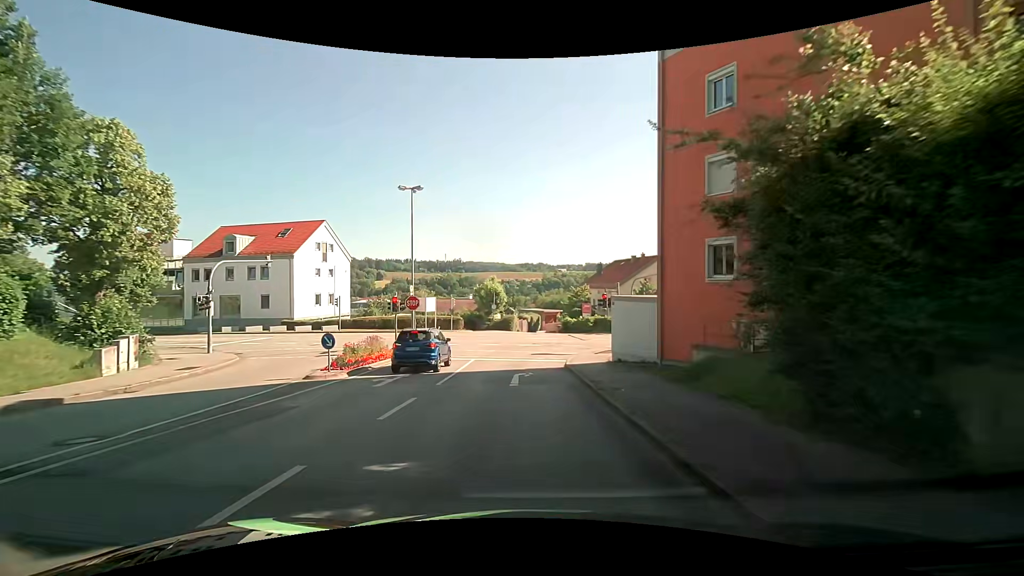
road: tertiary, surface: asphalt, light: Day
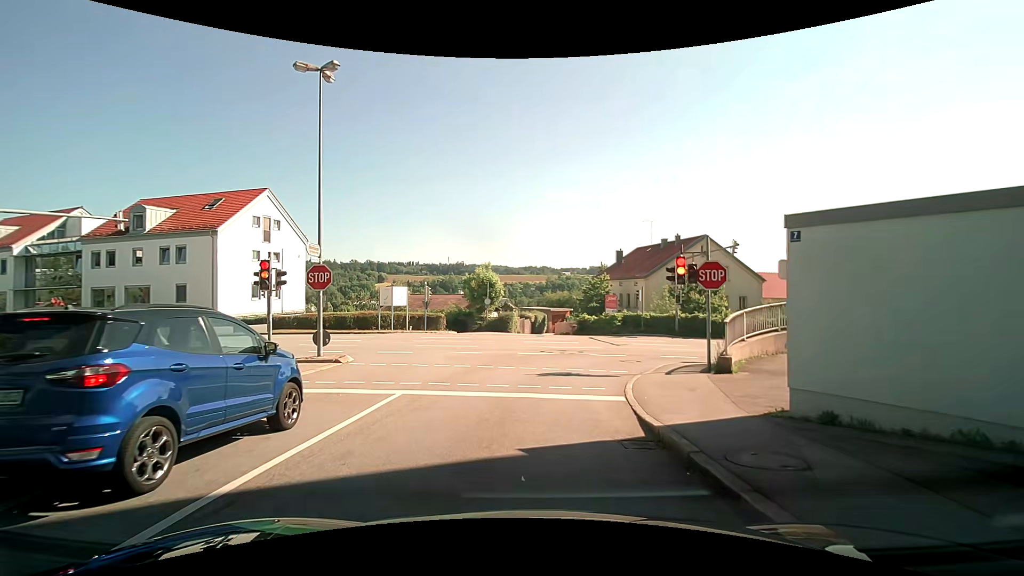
(+0.2, +14.1) m; +1°
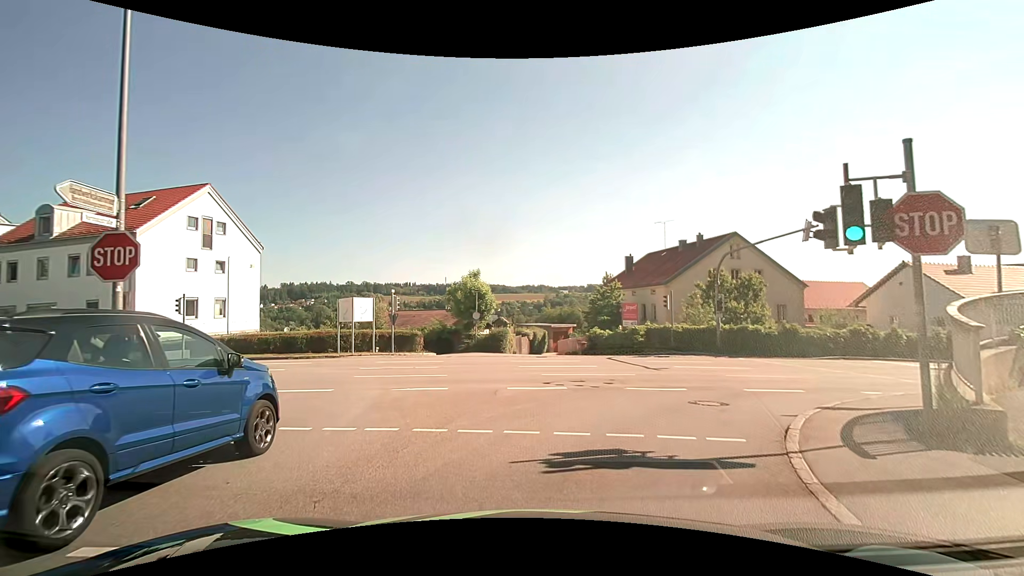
(0.0, +8.2) m; 0°
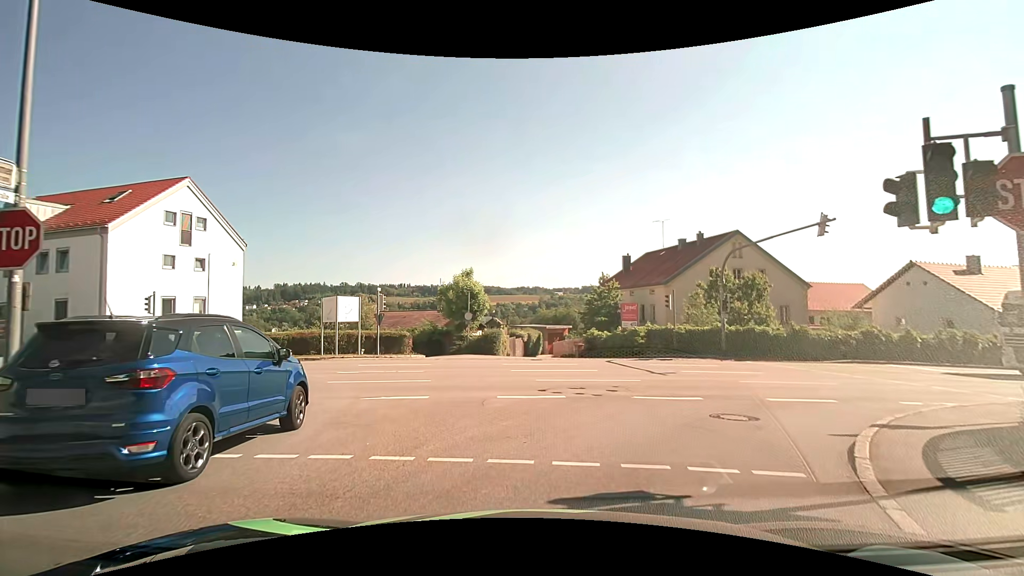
(0.0, +1.7) m; -1°
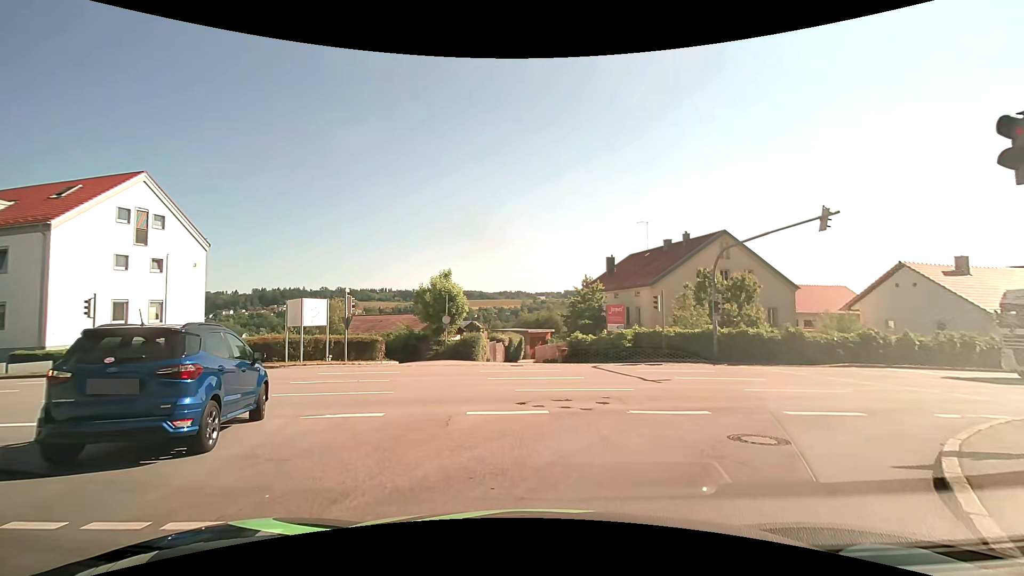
(+0.1, +1.9) m; +3°
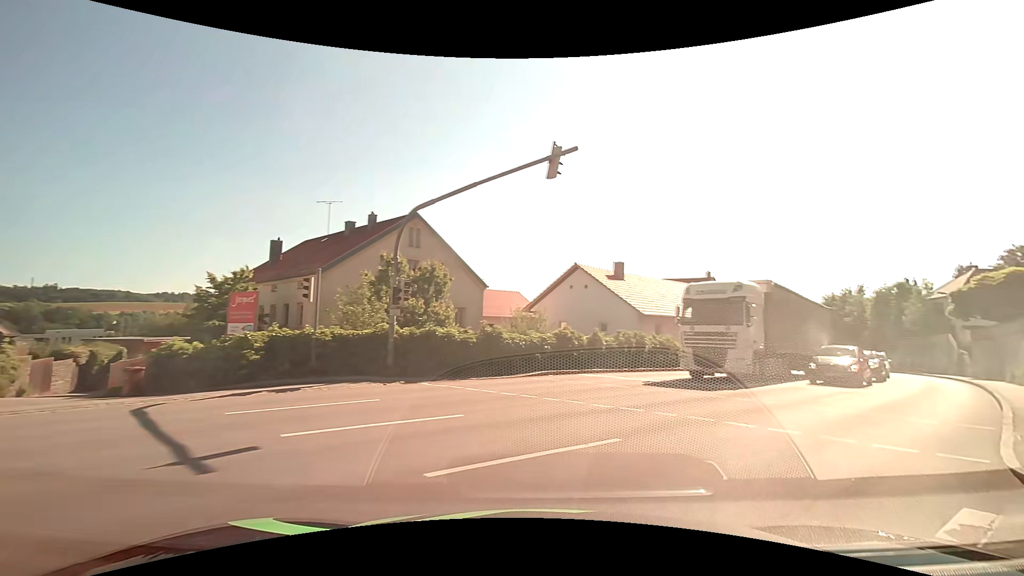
(+2.4, +9.2) m; +33°
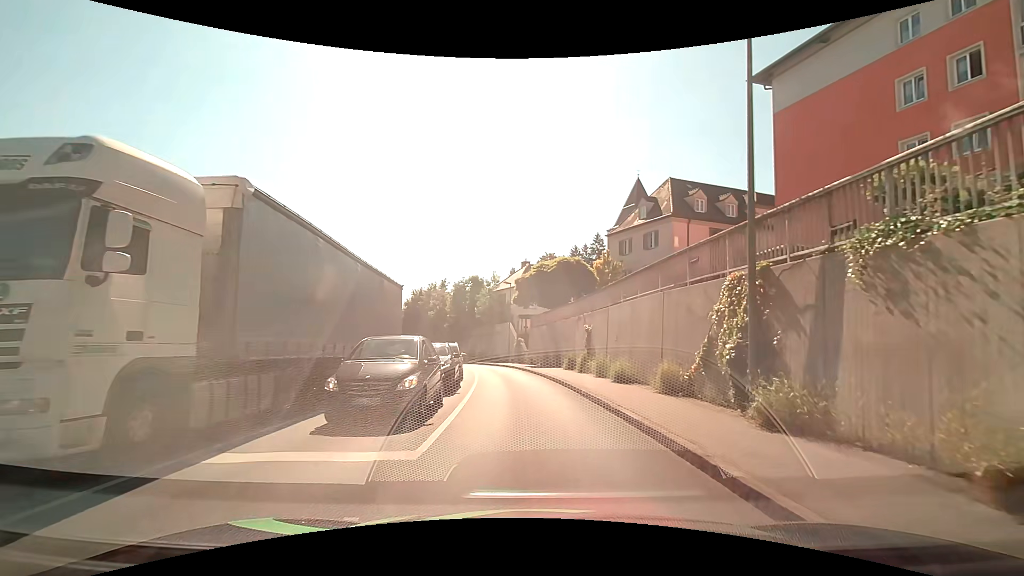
(+6.8, +12.3) m; +45°
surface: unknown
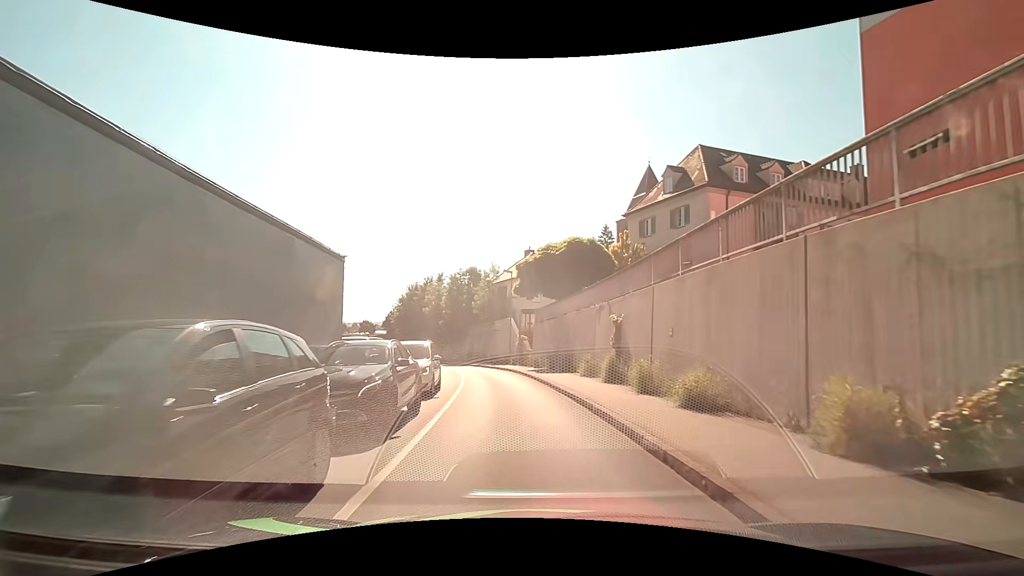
(0.0, +7.2) m; -1°
(0, +10) (-1, +20) (-2, +30) (-4, +40) (-7, +49) (-11, +59) (-15, +68) (-19, +77) (-24, +85) (-29, +94) m
